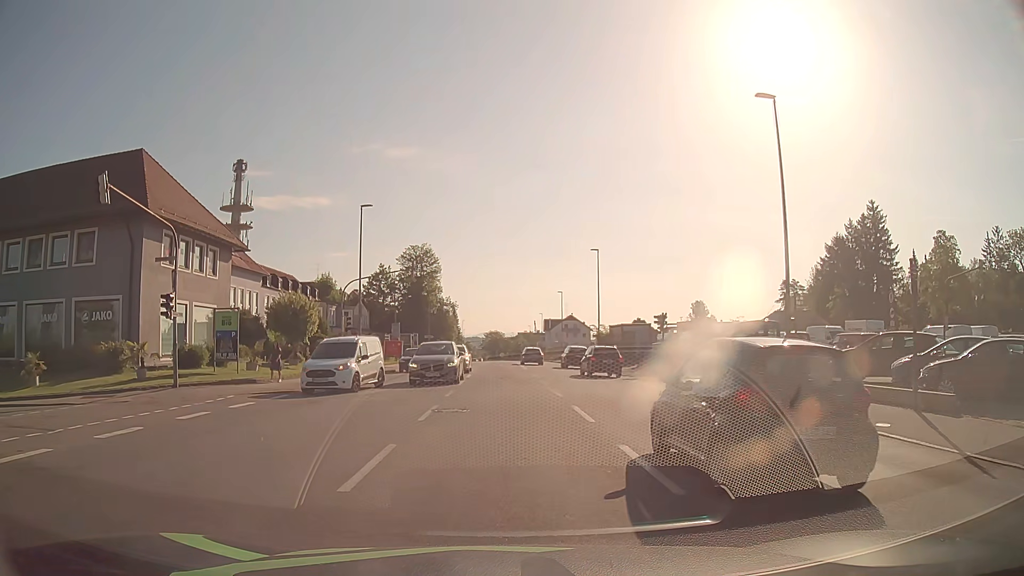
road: tertiary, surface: asphalt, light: Day
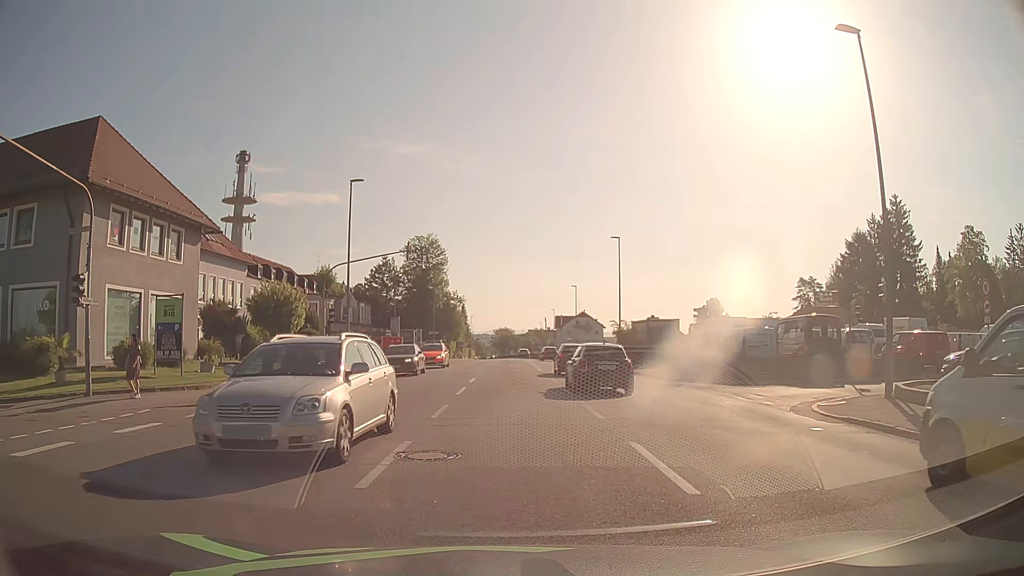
(-0.1, +5.7) m; 0°
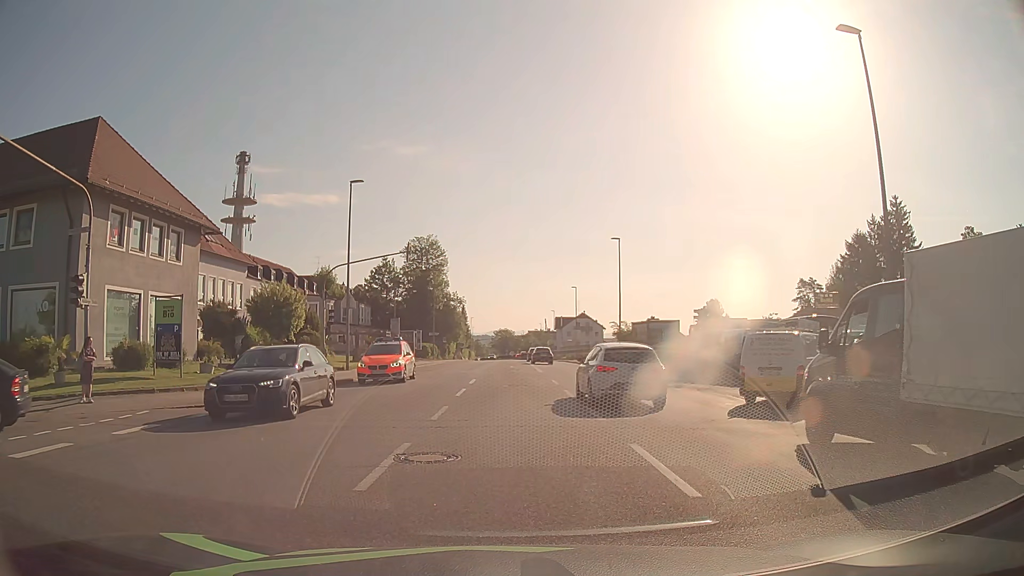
(0.0, +0.2) m; 0°
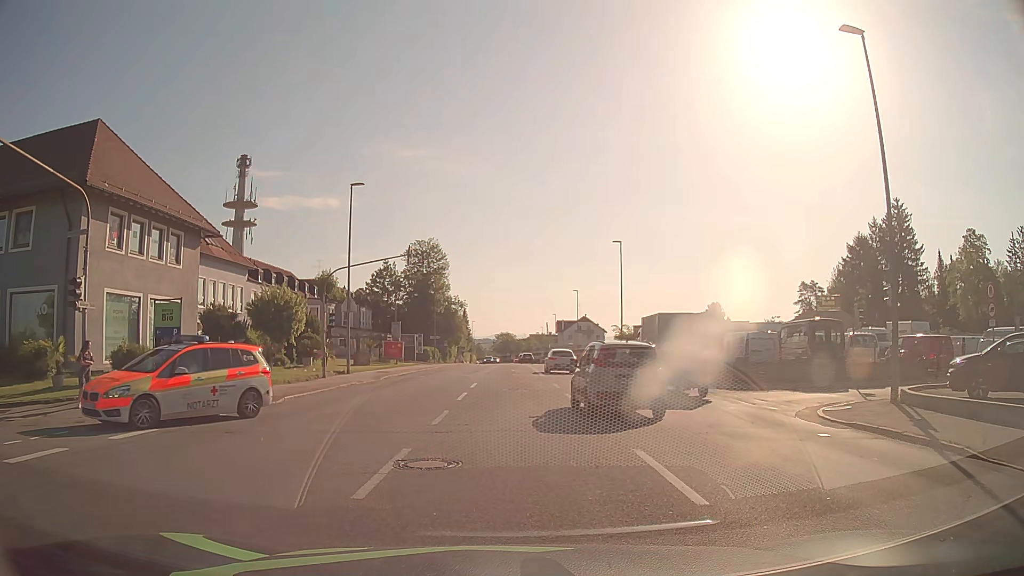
(0.0, +0.2) m; 0°
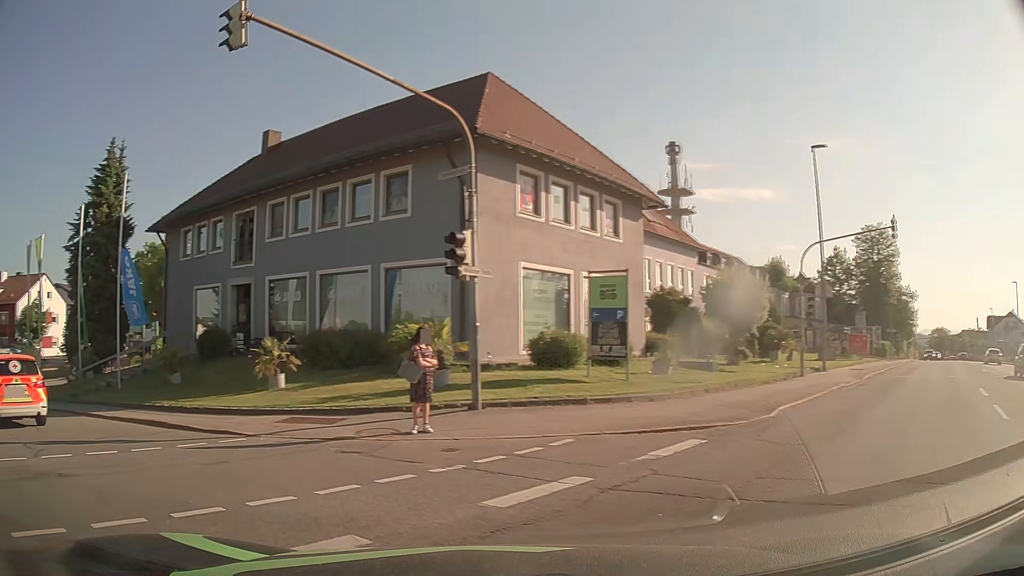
(-1.8, +5.9) m; -37°
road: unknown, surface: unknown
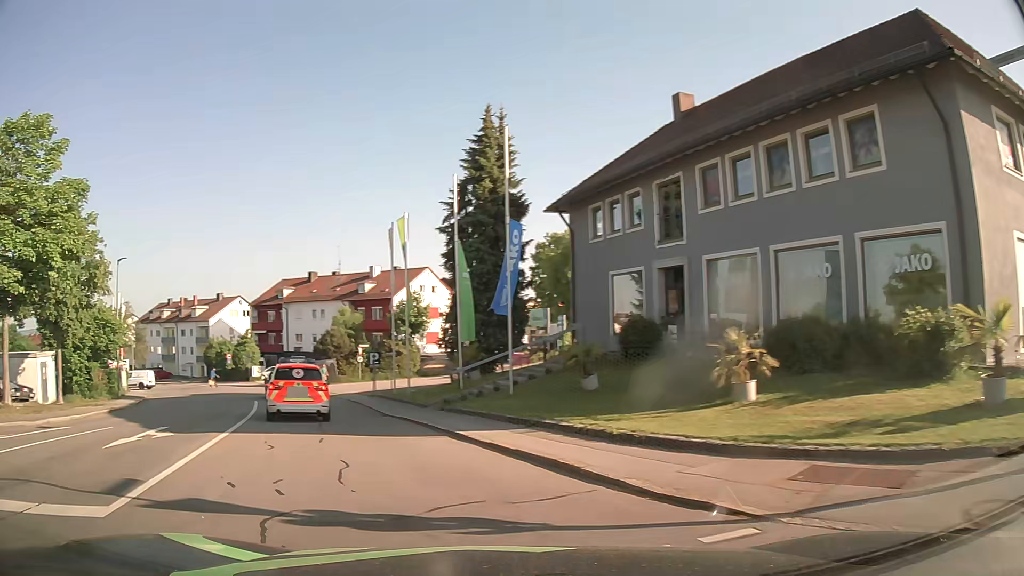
(-1.9, +5.6) m; -35°
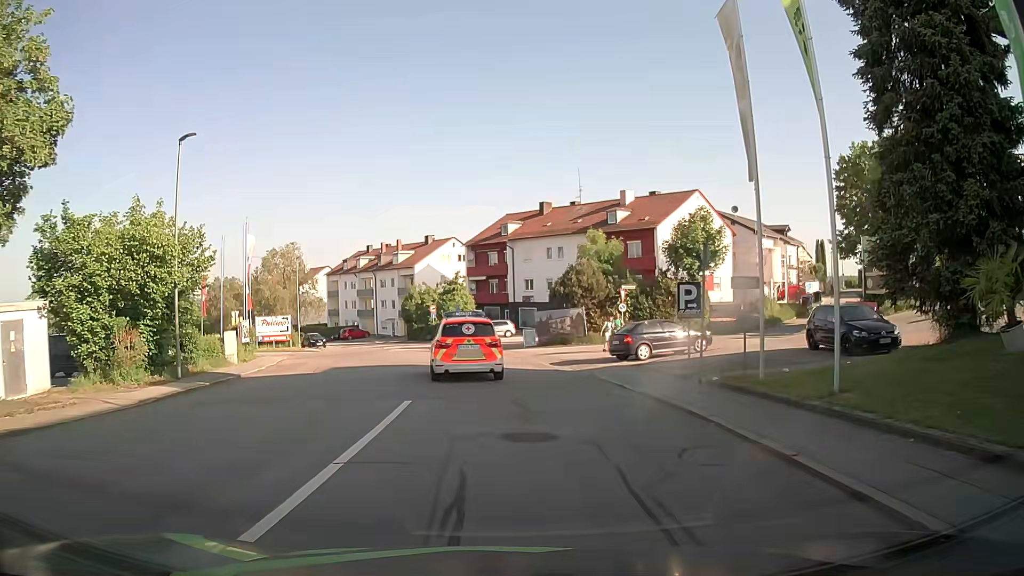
(-5.6, +18.5) m; -21°
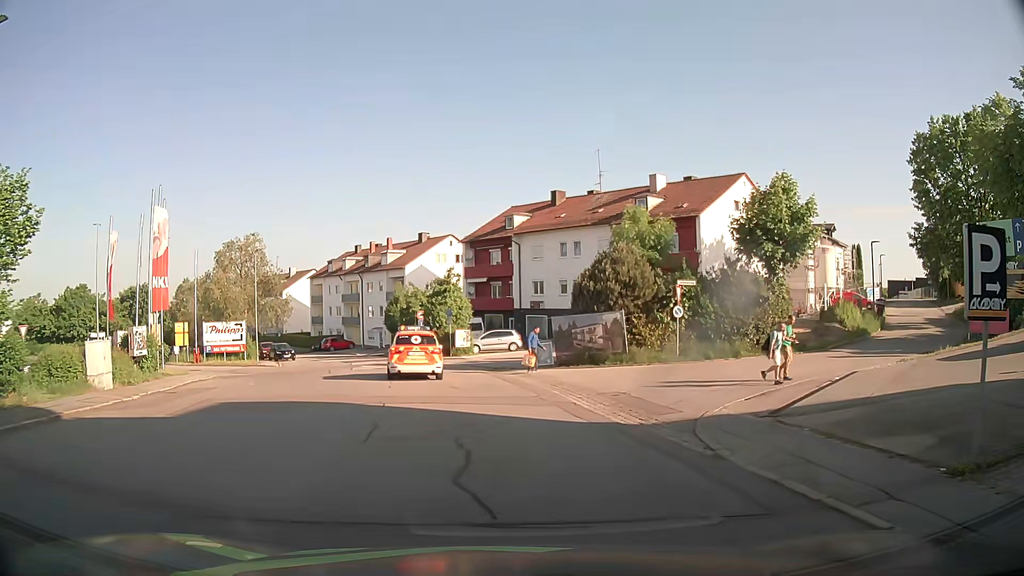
(-0.1, +11.0) m; 0°
